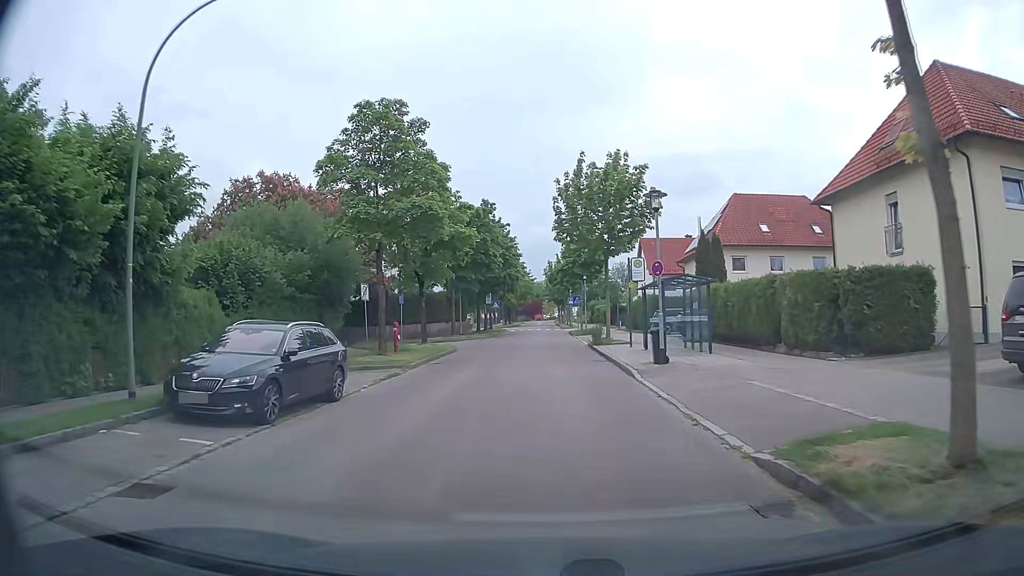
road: residential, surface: asphalt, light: Day
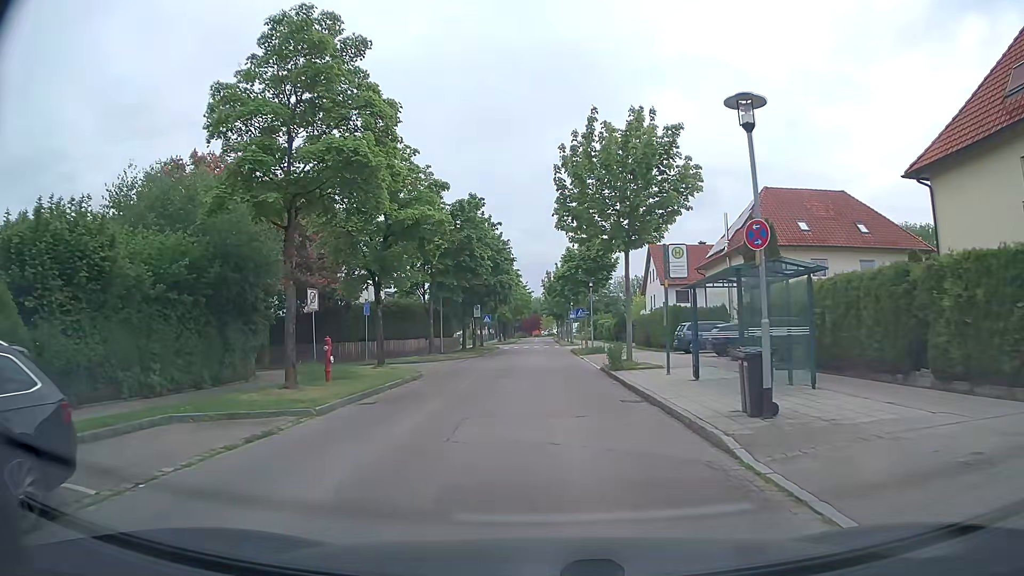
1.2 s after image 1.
(-0.1, +8.6) m; -1°
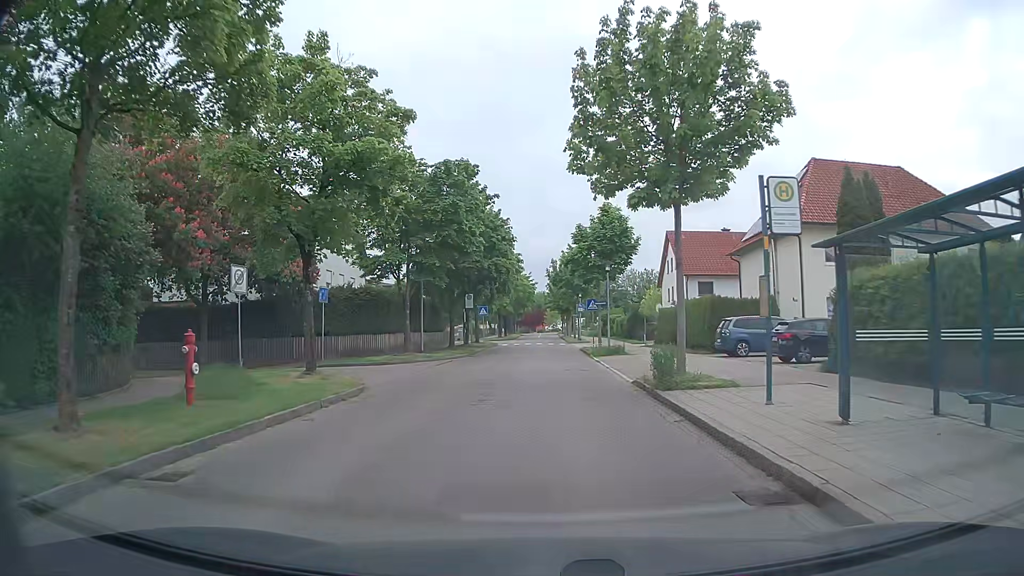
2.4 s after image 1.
(0.0, +8.1) m; -2°
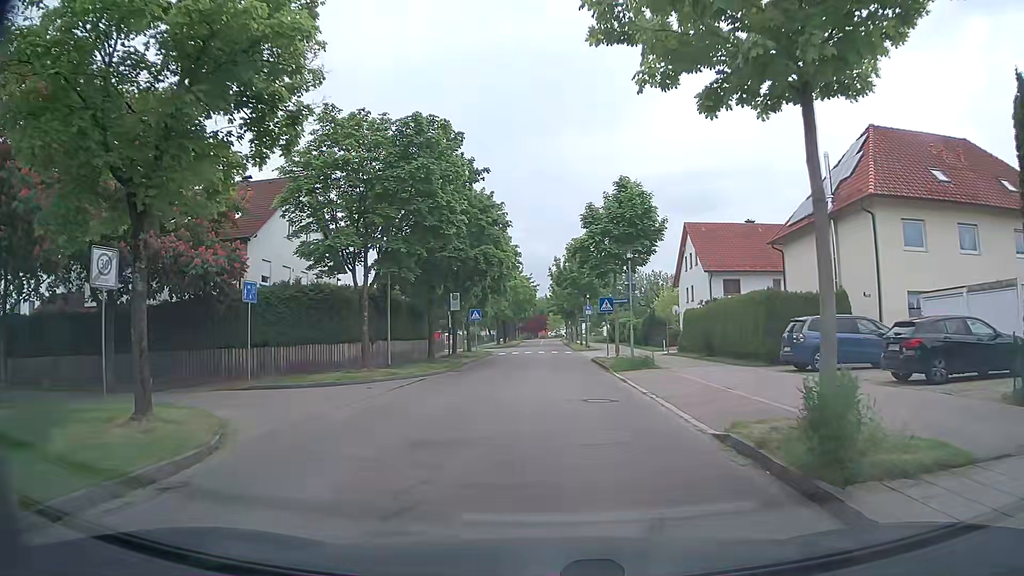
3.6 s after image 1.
(+0.2, +7.9) m; +1°
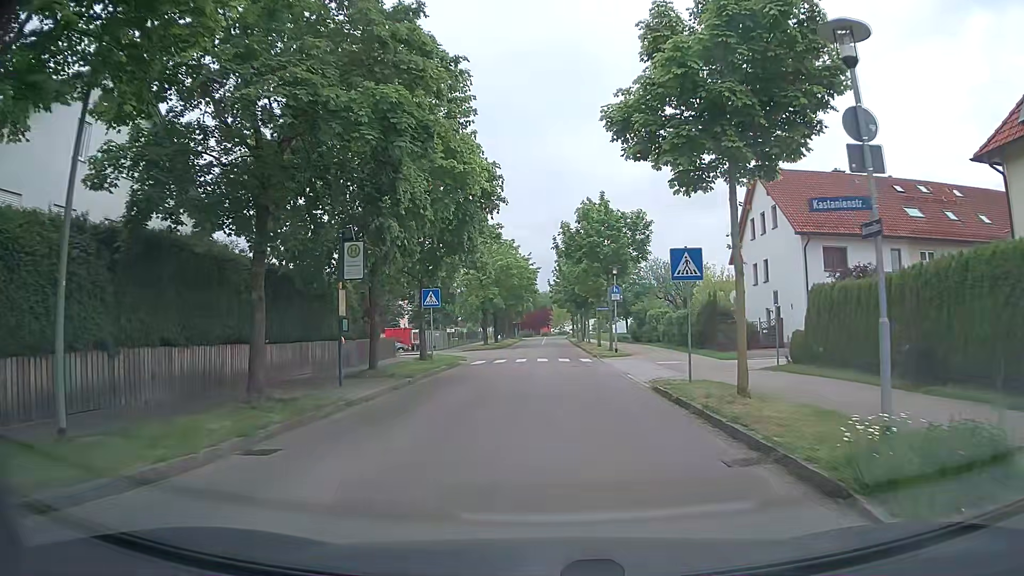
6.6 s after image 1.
(0.0, +19.3) m; -1°
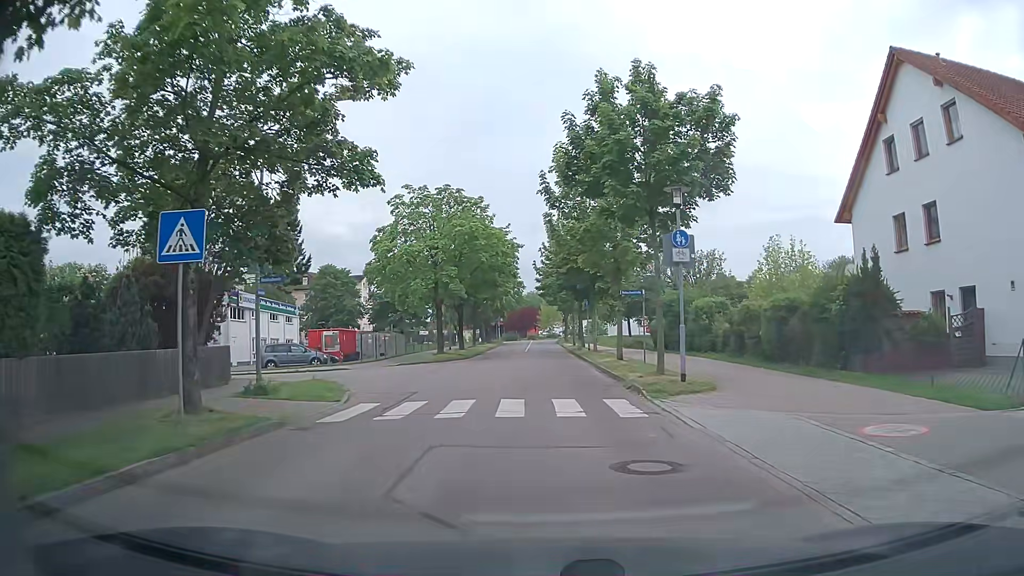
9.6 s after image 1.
(+0.5, +19.3) m; +1°
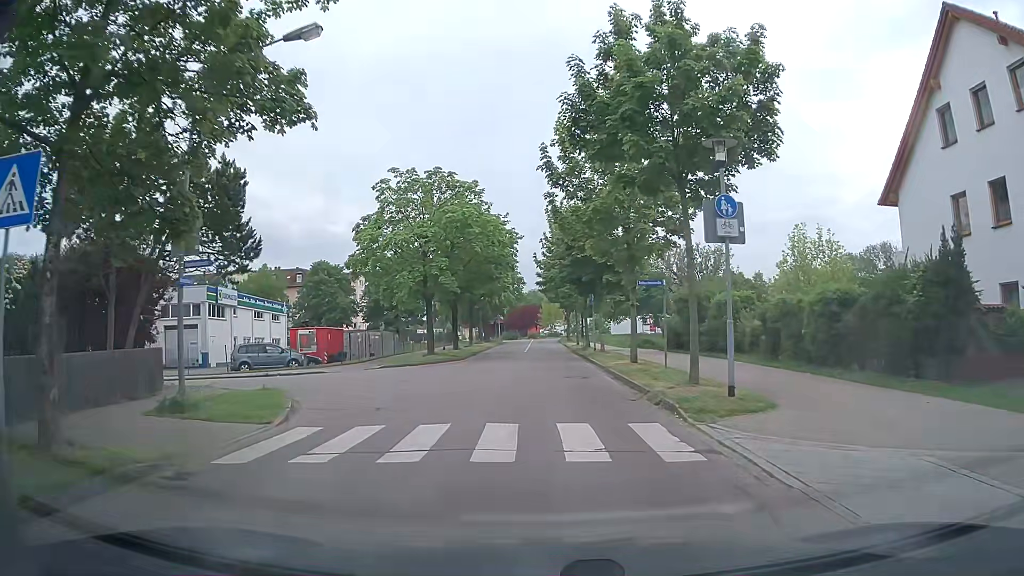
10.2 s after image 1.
(0.0, +3.9) m; 0°
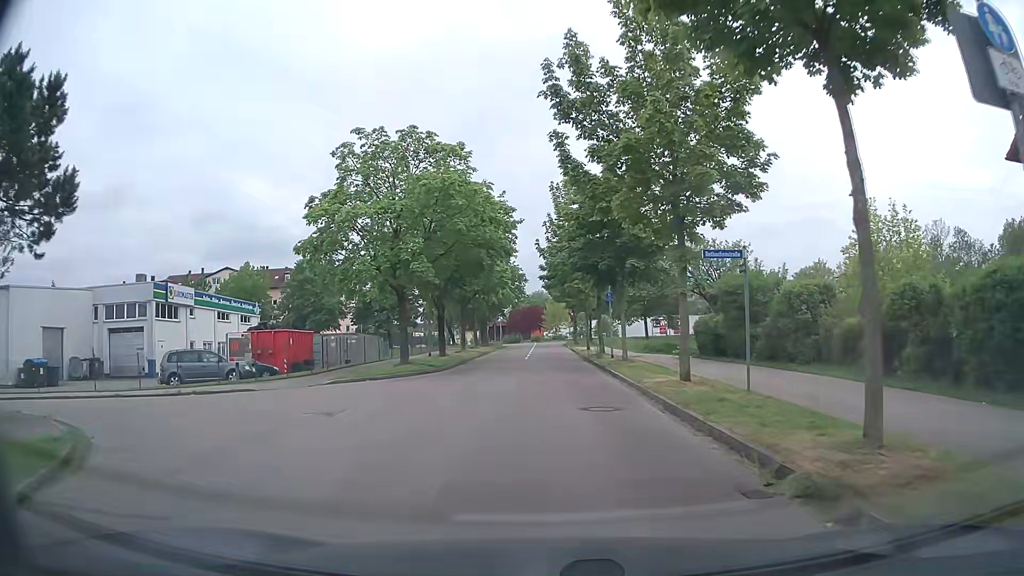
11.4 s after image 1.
(0.0, +7.8) m; -1°
